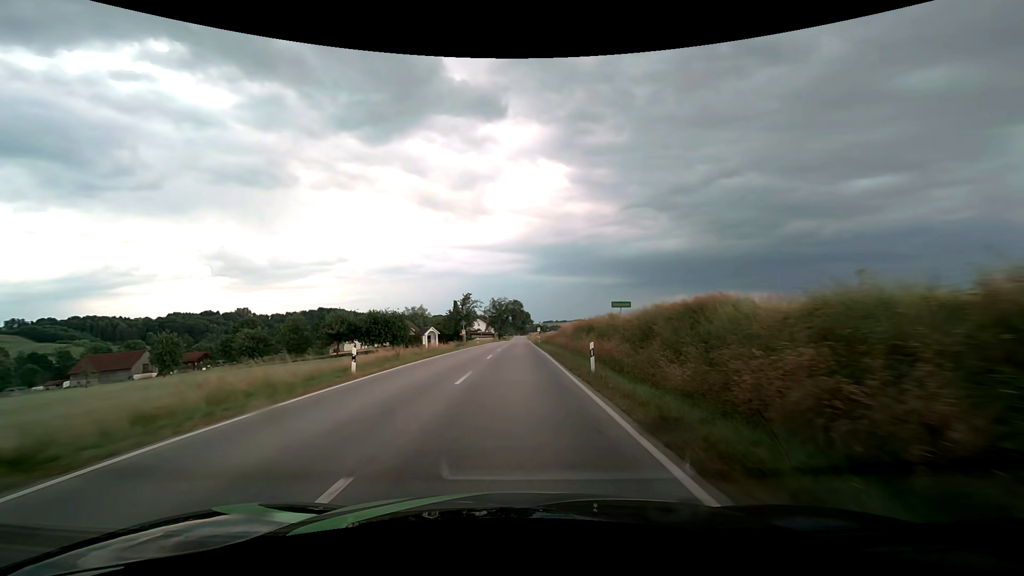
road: secondary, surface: asphalt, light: Day
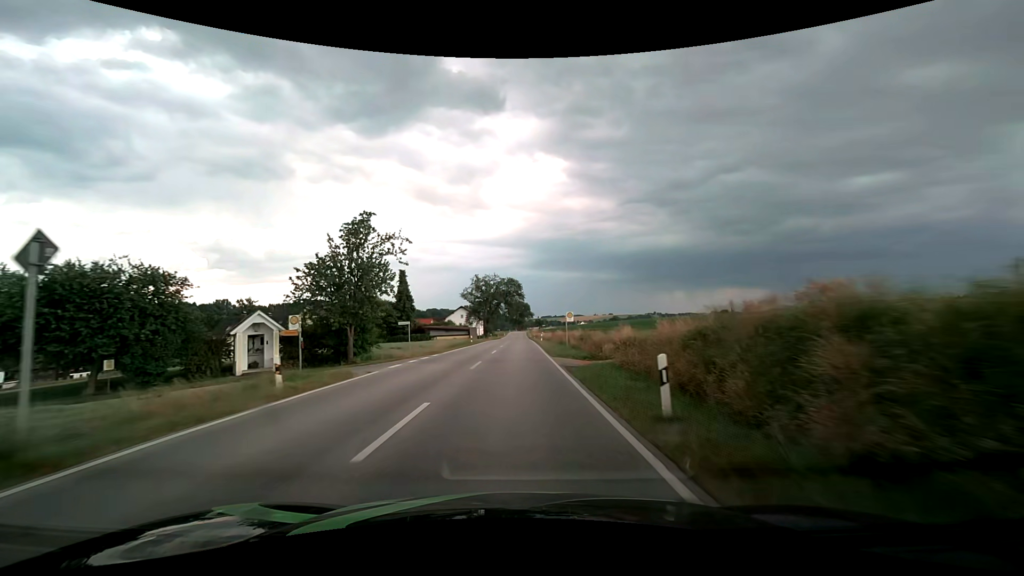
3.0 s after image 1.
(+0.4, +55.3) m; 0°
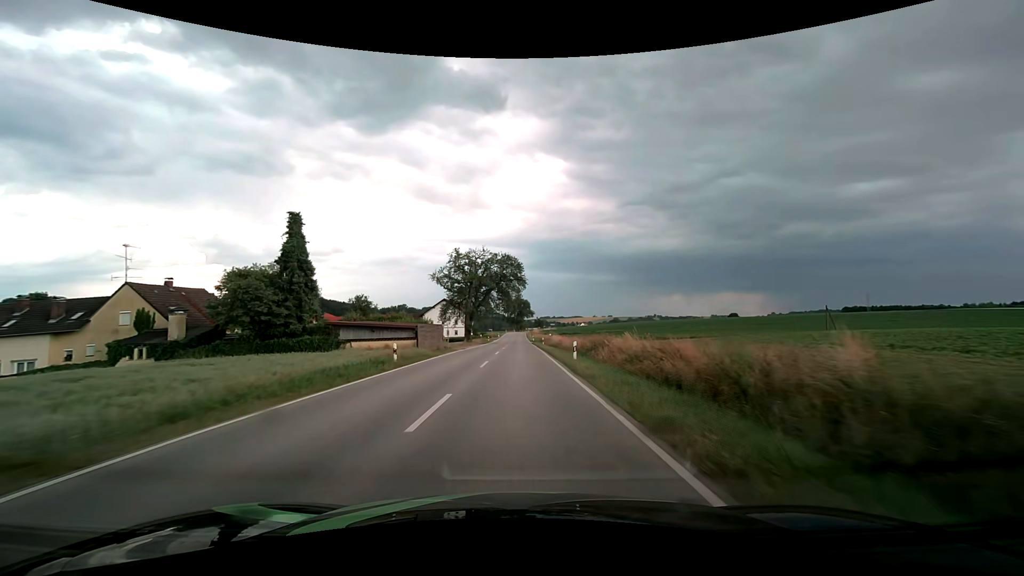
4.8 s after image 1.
(0.0, +34.5) m; 0°
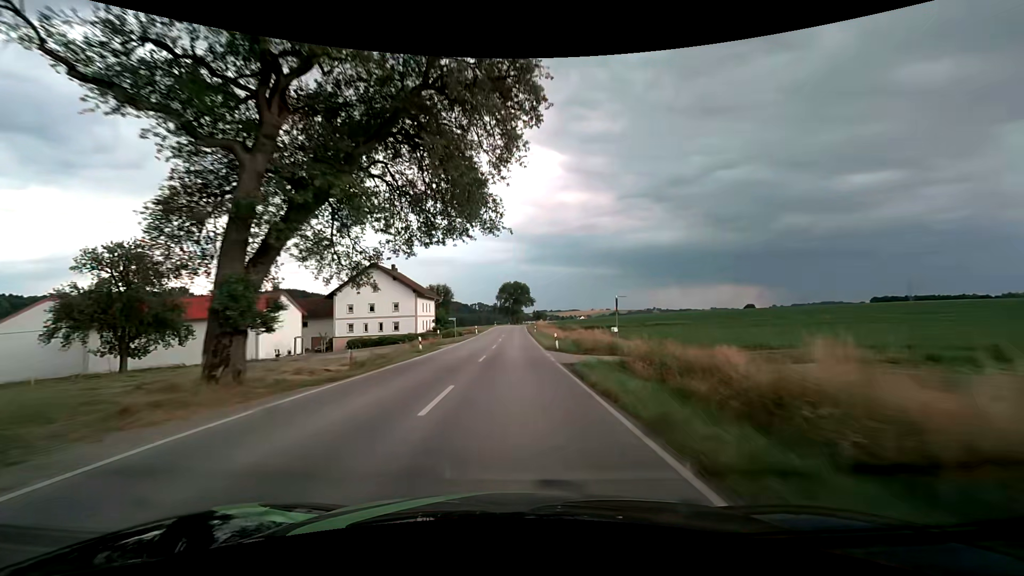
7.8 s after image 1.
(+0.4, +59.2) m; 0°
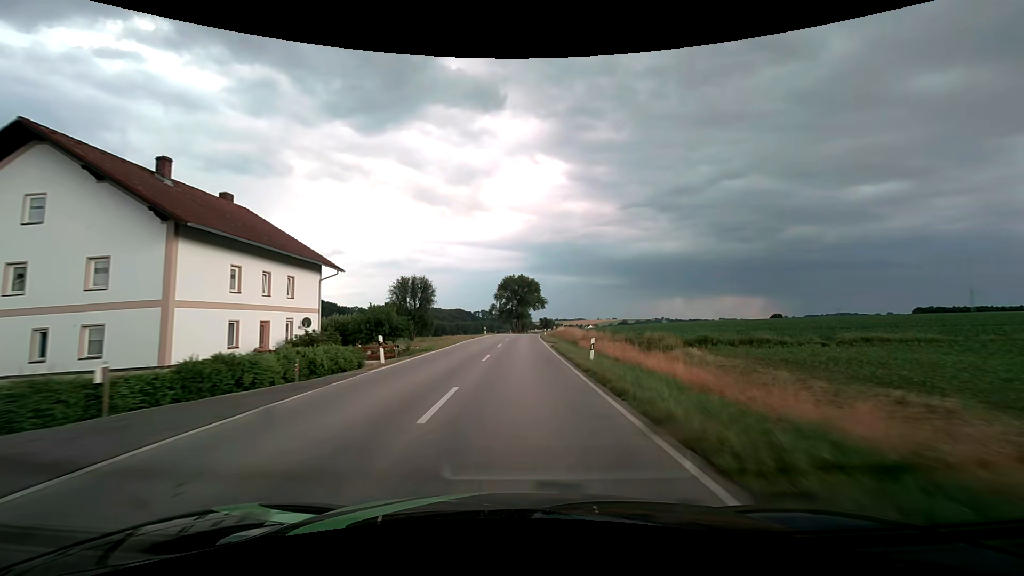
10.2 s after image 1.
(-0.2, +48.6) m; 0°
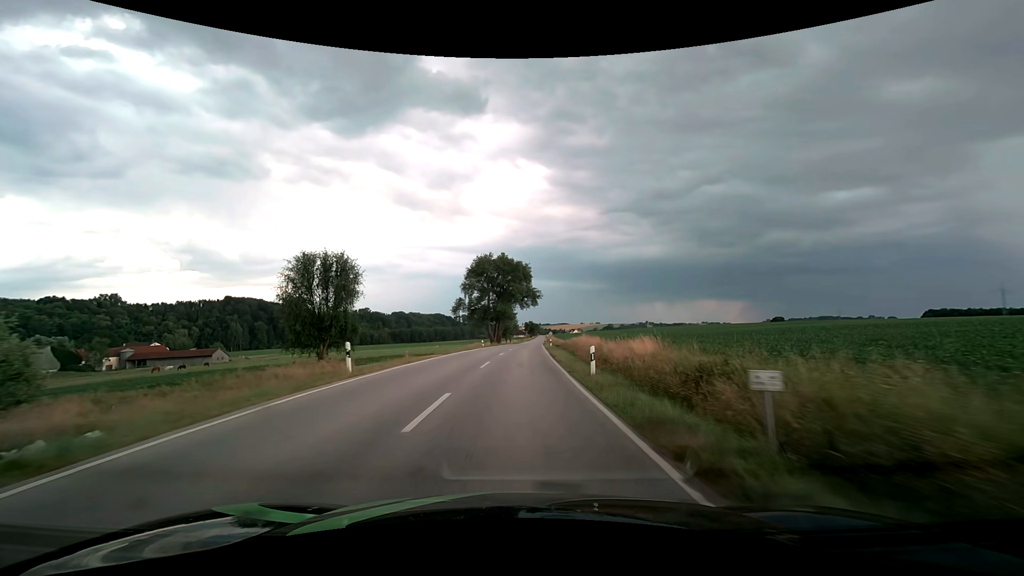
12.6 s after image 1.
(+0.5, +48.4) m; +2°
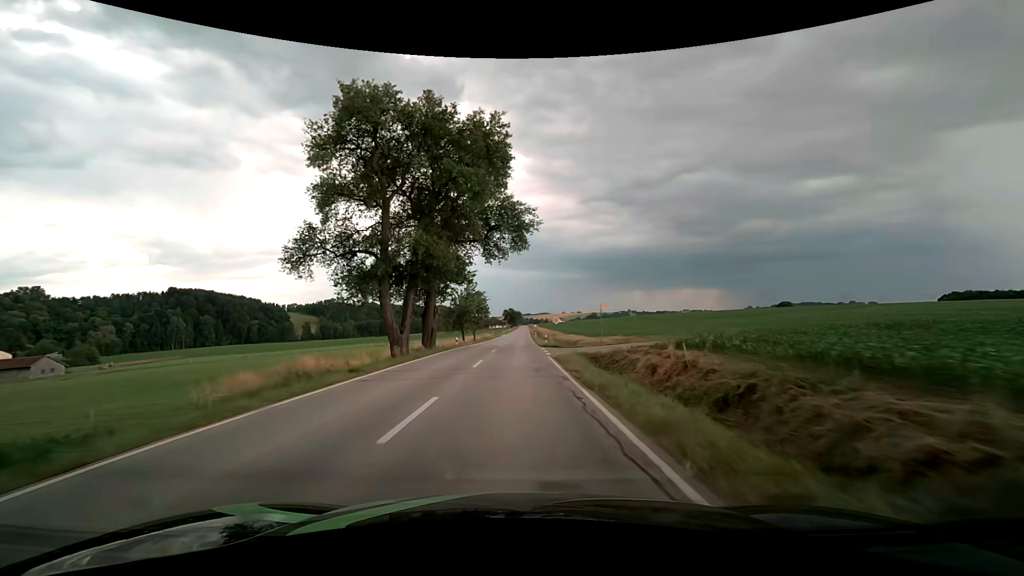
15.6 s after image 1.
(+1.9, +60.6) m; +3°
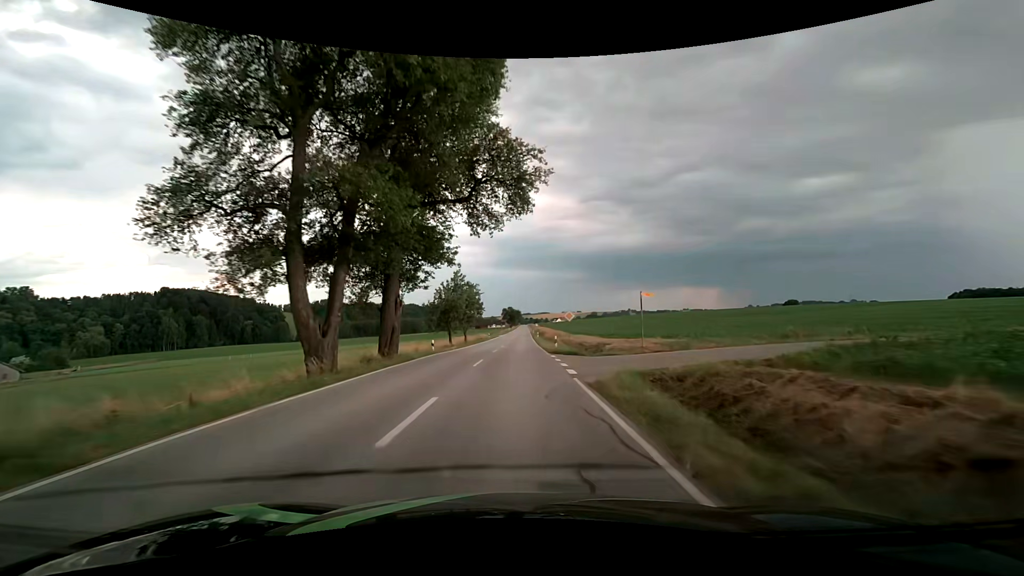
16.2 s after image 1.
(0.0, +12.3) m; 0°
(0, +10) (0, +20) (0, +30) (0, +40) (0, +50) (0, +60) (+1, +70) (+1, +80) (+1, +90) (+1, +100) m
